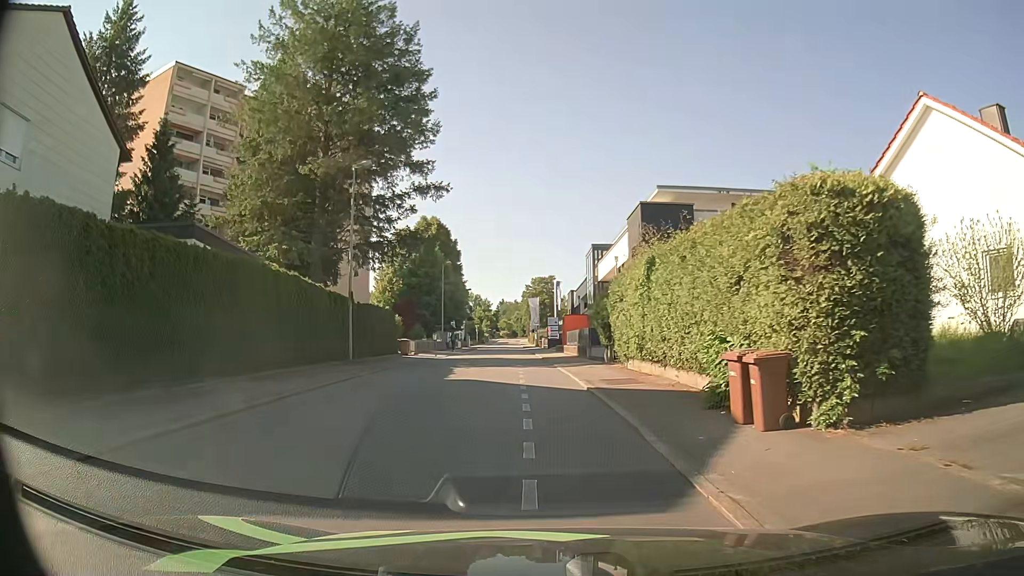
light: Day
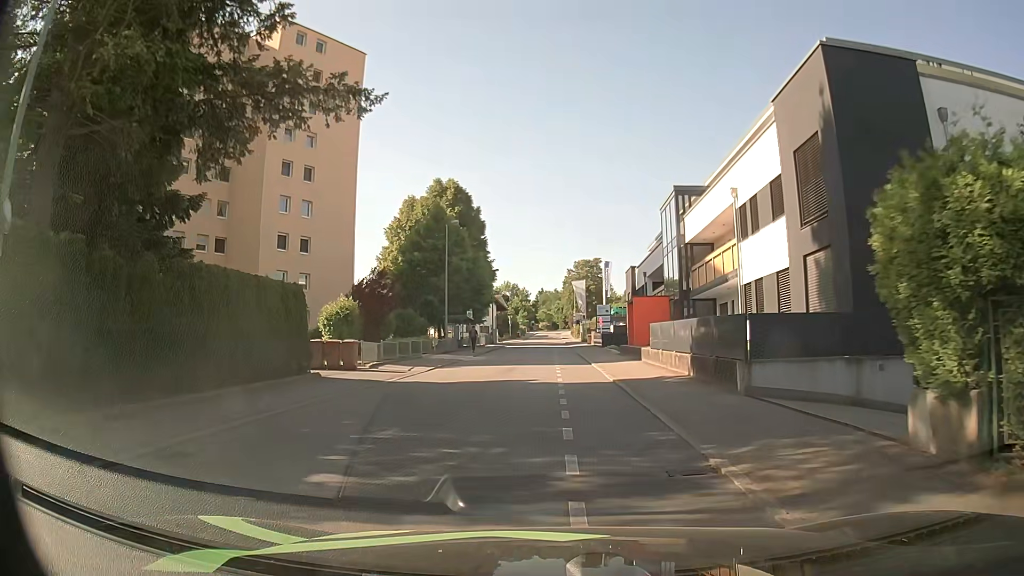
(-0.8, +20.8) m; -3°
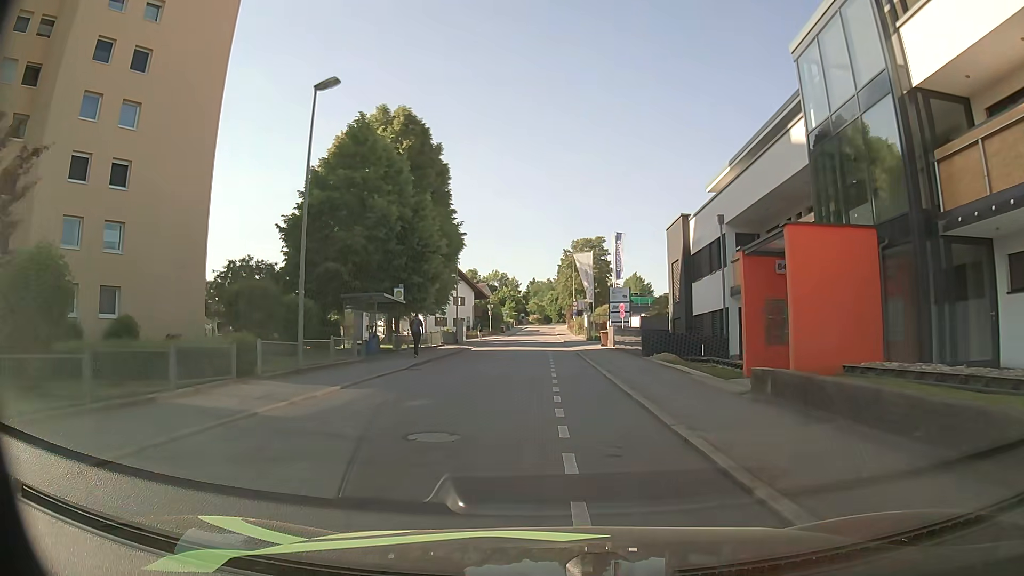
(+0.1, +24.3) m; +1°
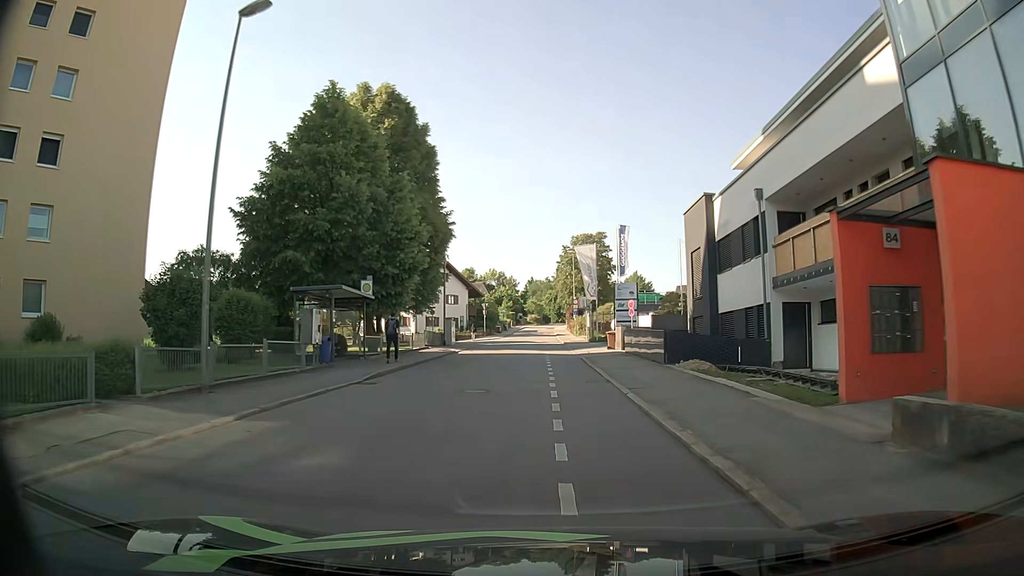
(0.0, +5.3) m; 0°
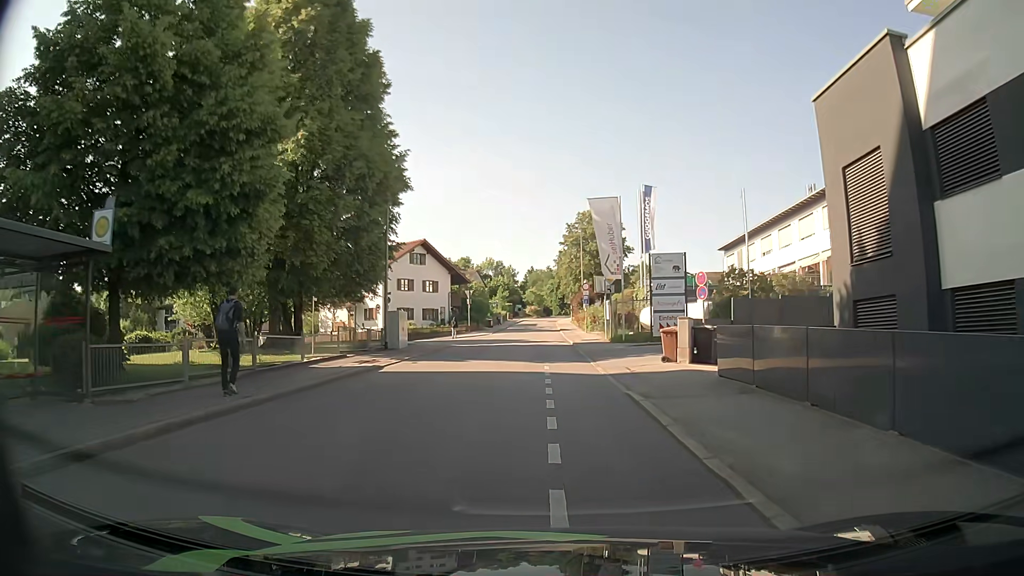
(-0.1, +16.5) m; 0°
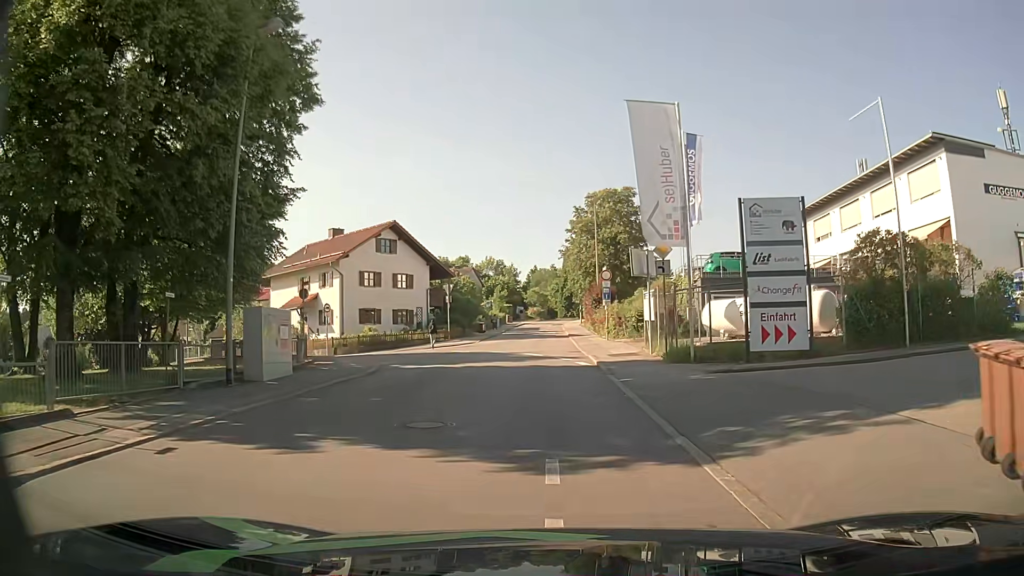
(0.0, +14.6) m; -1°
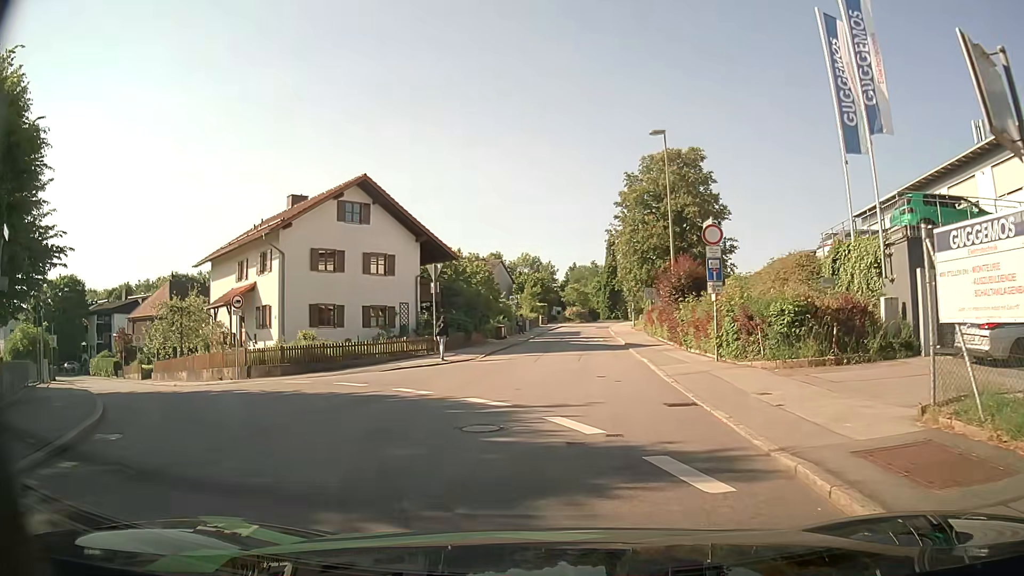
(-0.3, +17.3) m; -4°
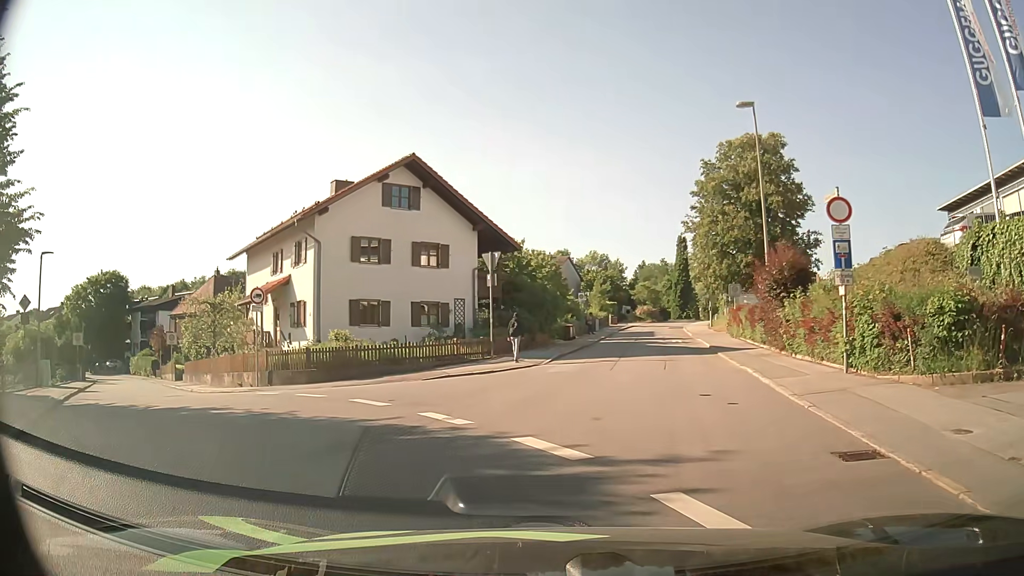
(-0.2, +4.1) m; -5°
(-3, +10) (-9, +17) (-16, +25) (-22, +33) (-28, +40) (-34, +48) (-41, +56) (-48, +63) (-56, +69) (-65, +74) m
